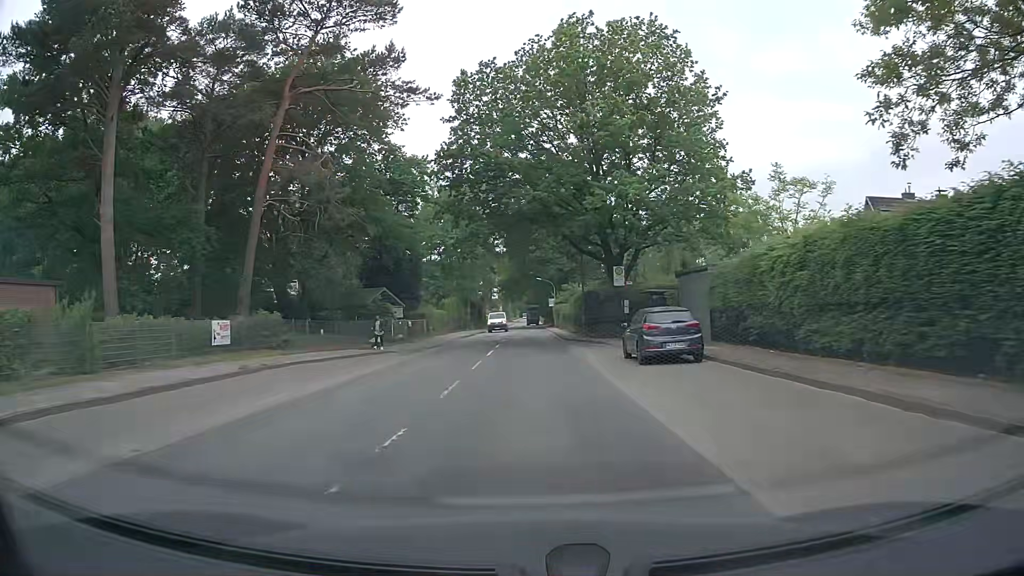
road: tertiary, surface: asphalt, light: Day
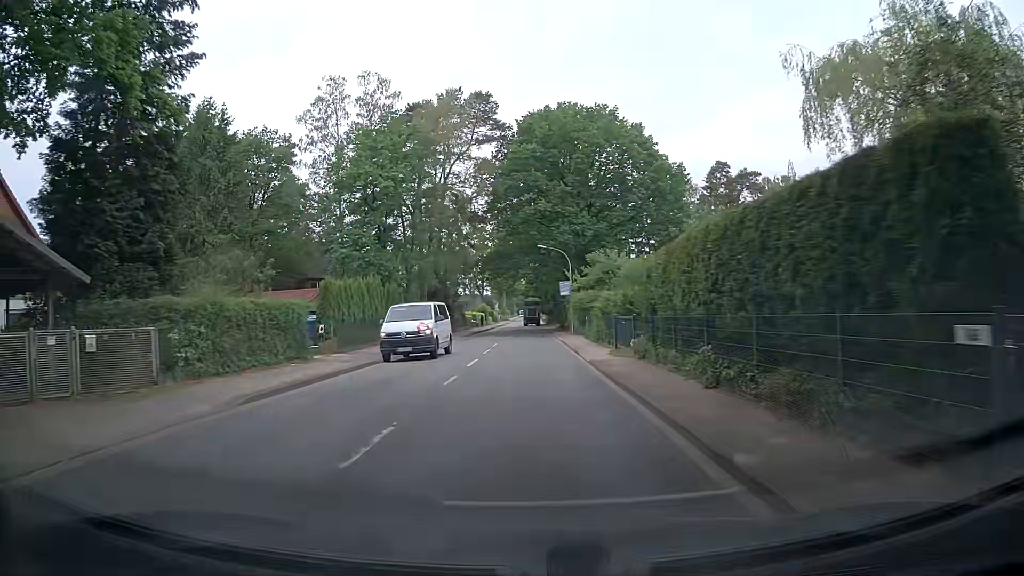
(+0.5, +36.3) m; 0°
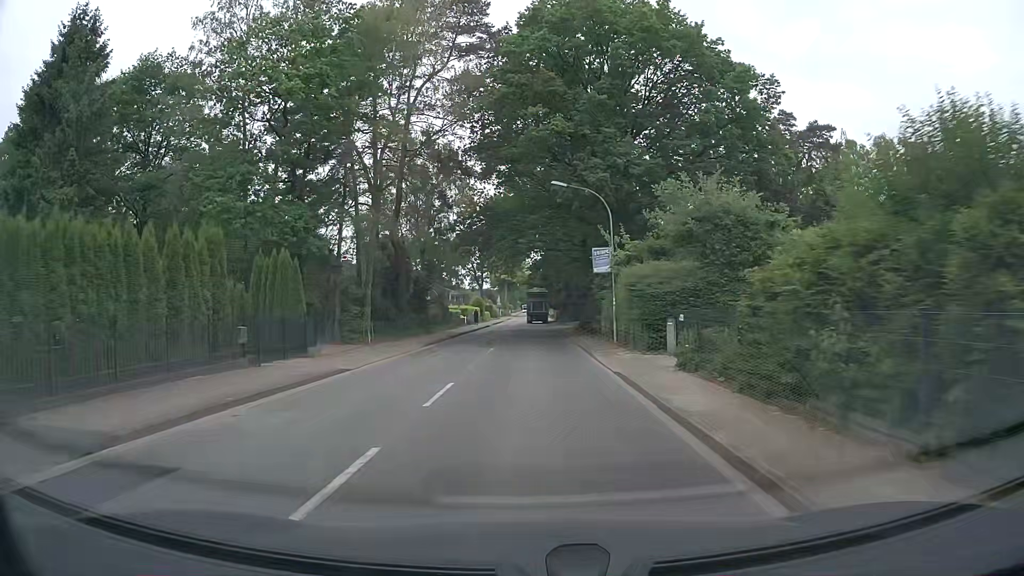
(+0.1, +20.7) m; +1°
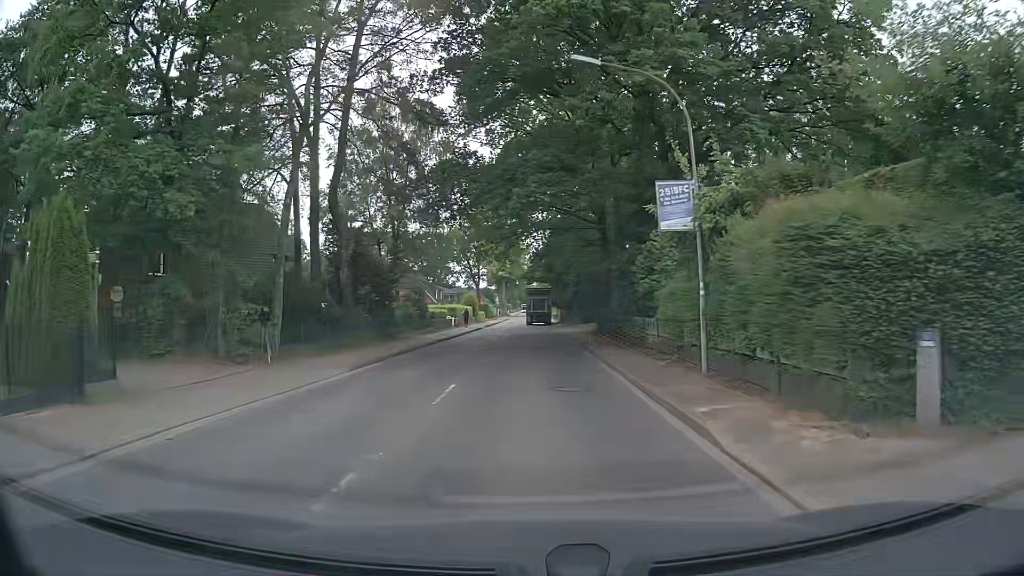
(-0.1, +12.5) m; 0°
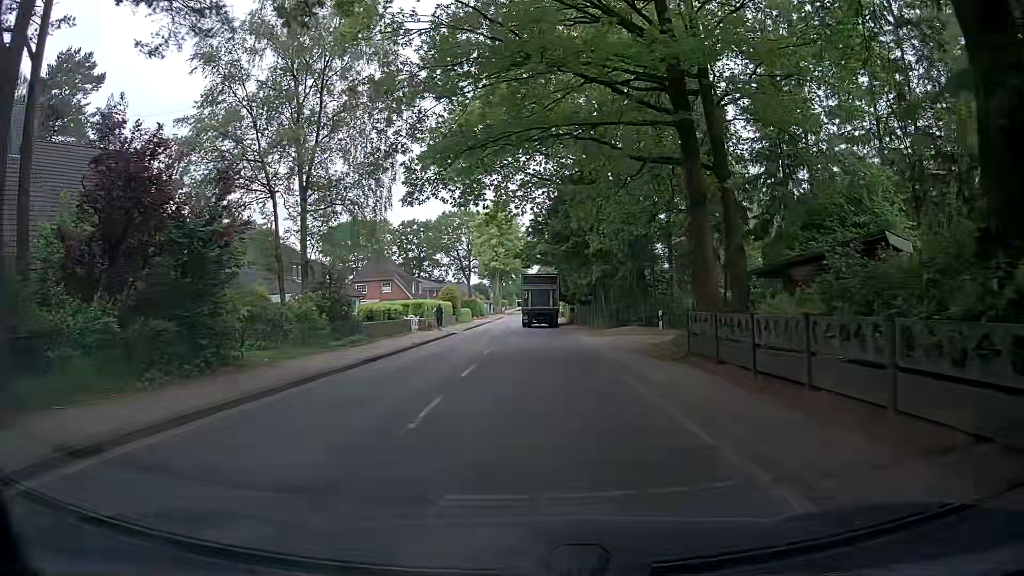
(-0.1, +20.5) m; 0°
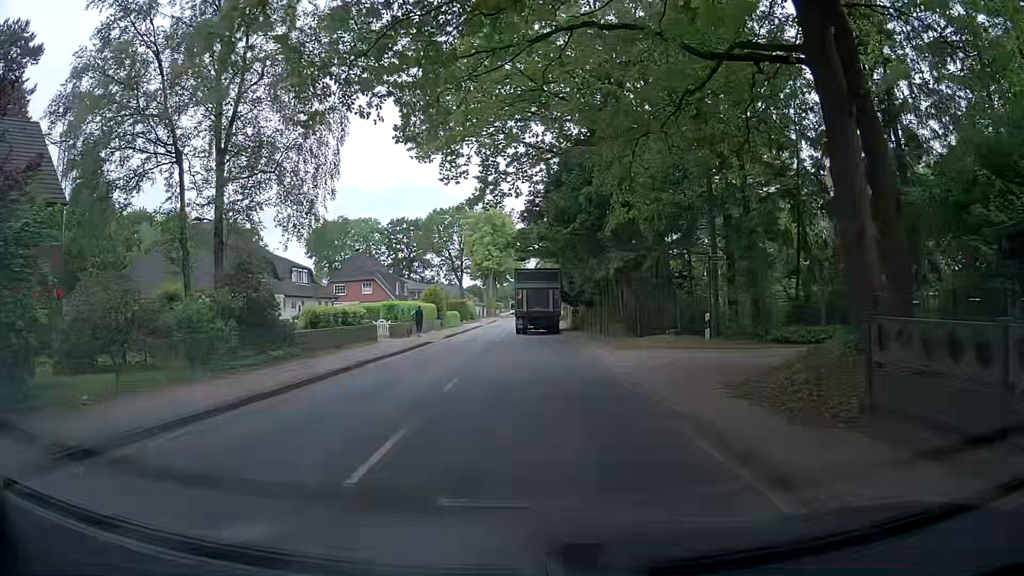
(+0.1, +8.3) m; -1°
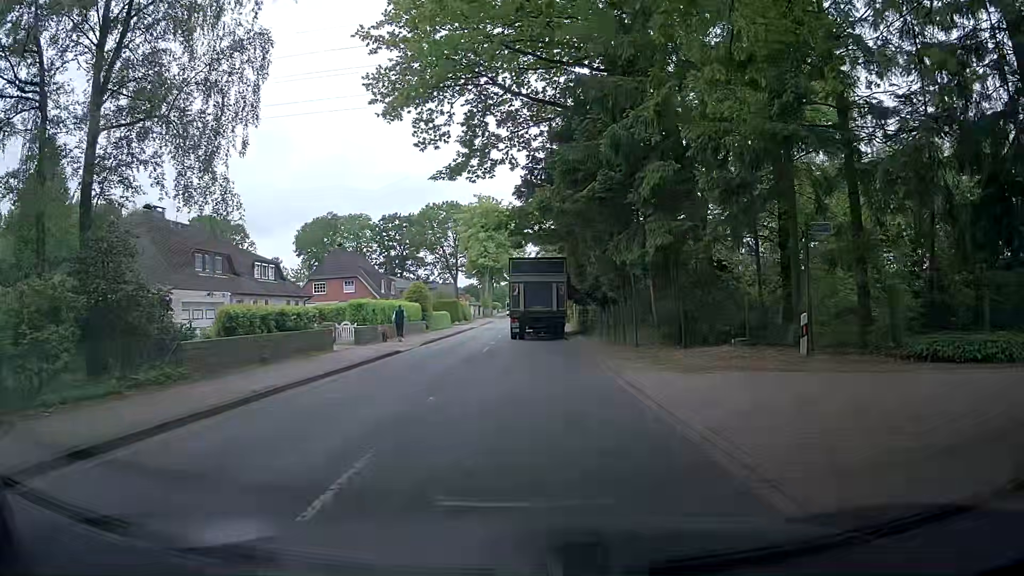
(+0.1, +7.5) m; +1°
